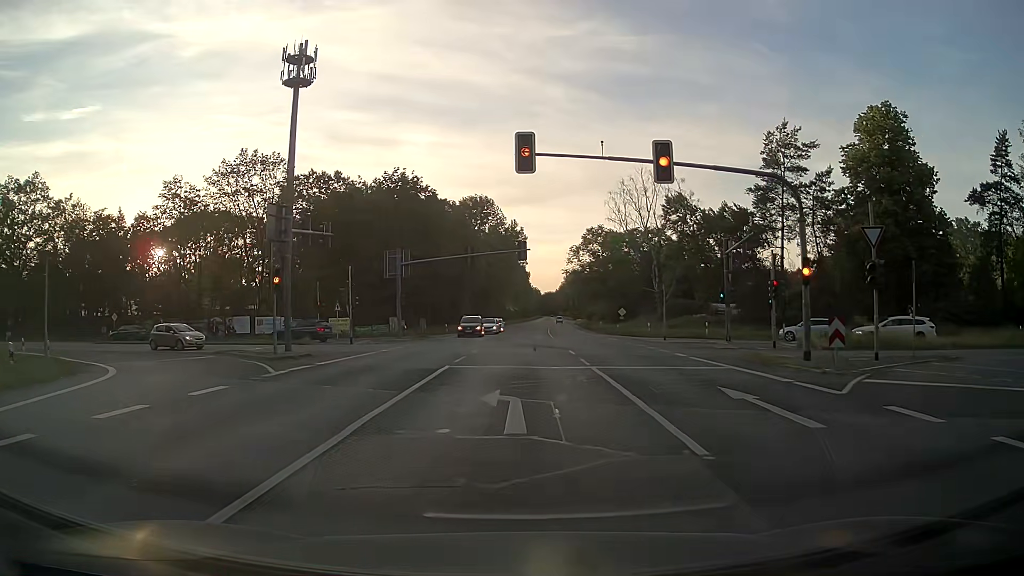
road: primary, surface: asphalt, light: Day
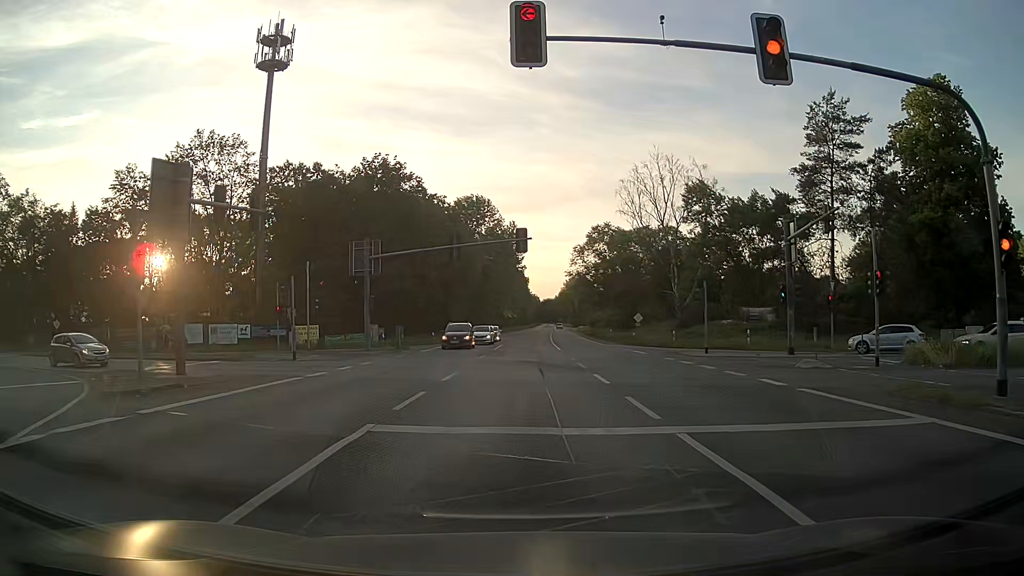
(0.0, +9.2) m; -1°
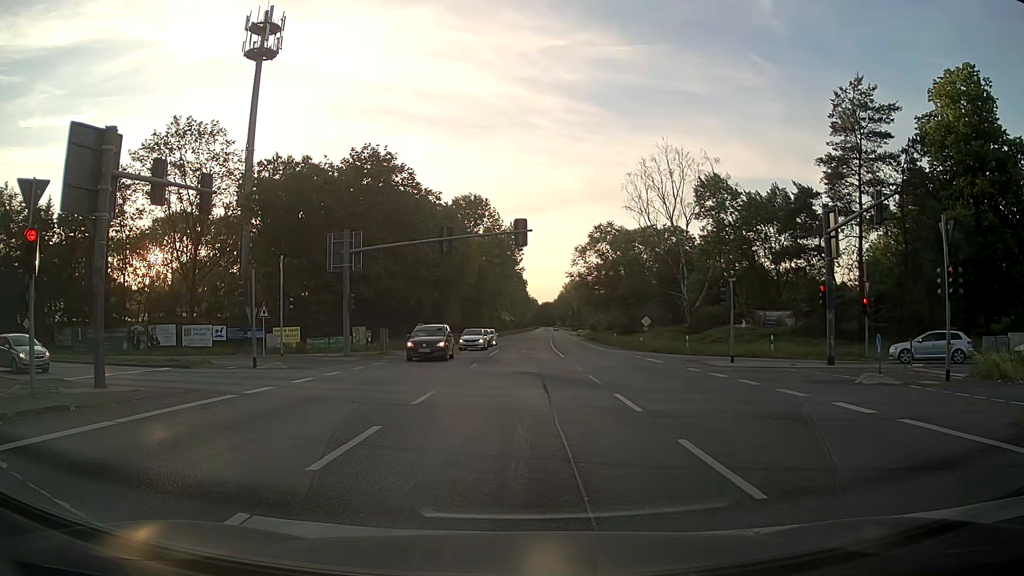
(+0.1, +4.0) m; +2°
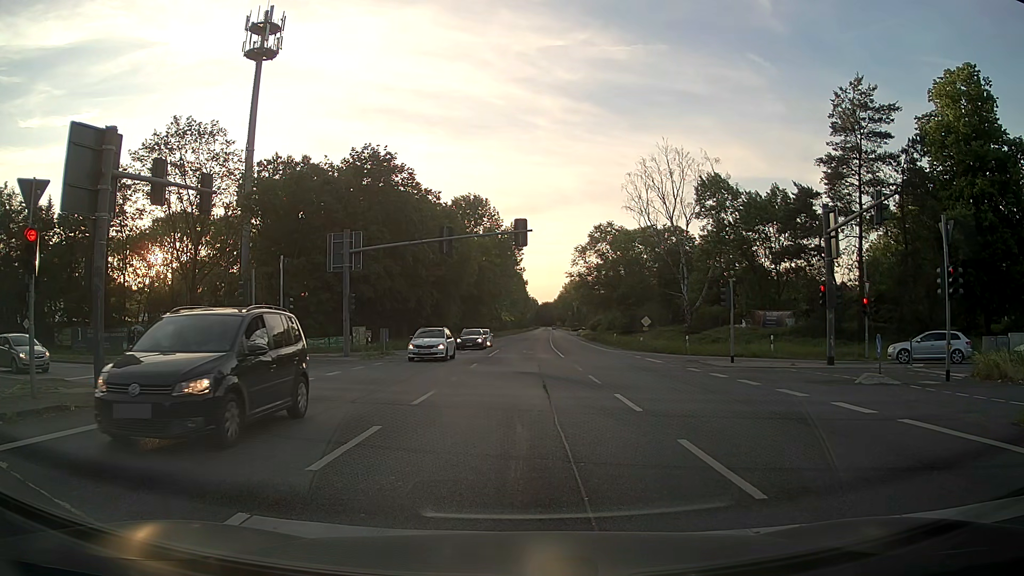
(0.0, 0.0) m; 0°
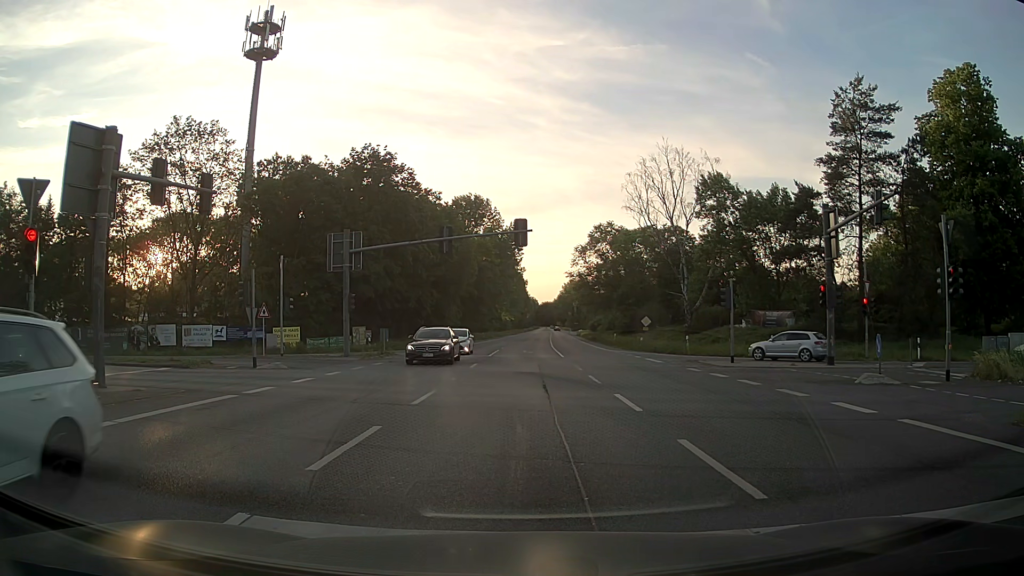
(0.0, 0.0) m; 0°
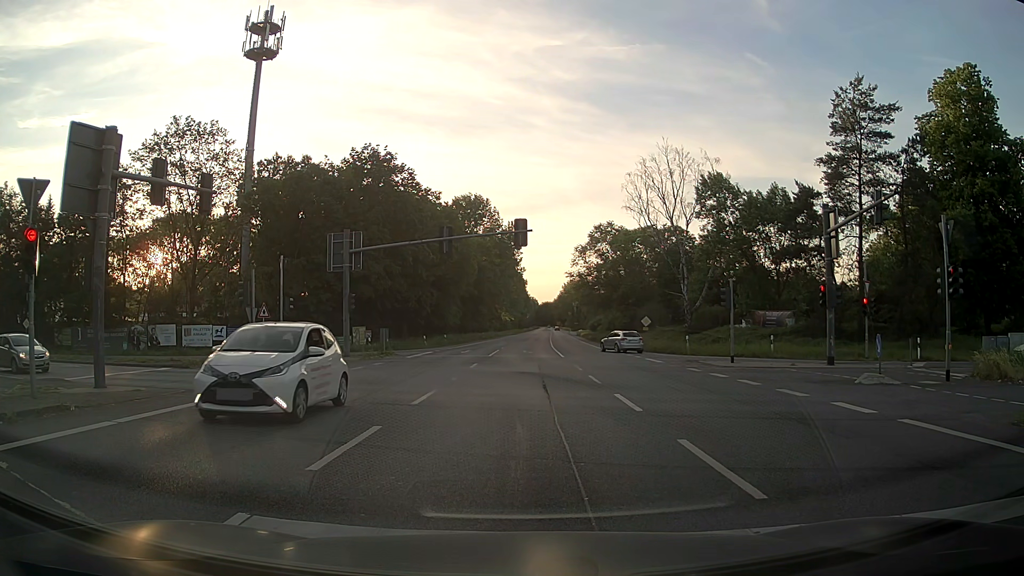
(0.0, 0.0) m; 0°
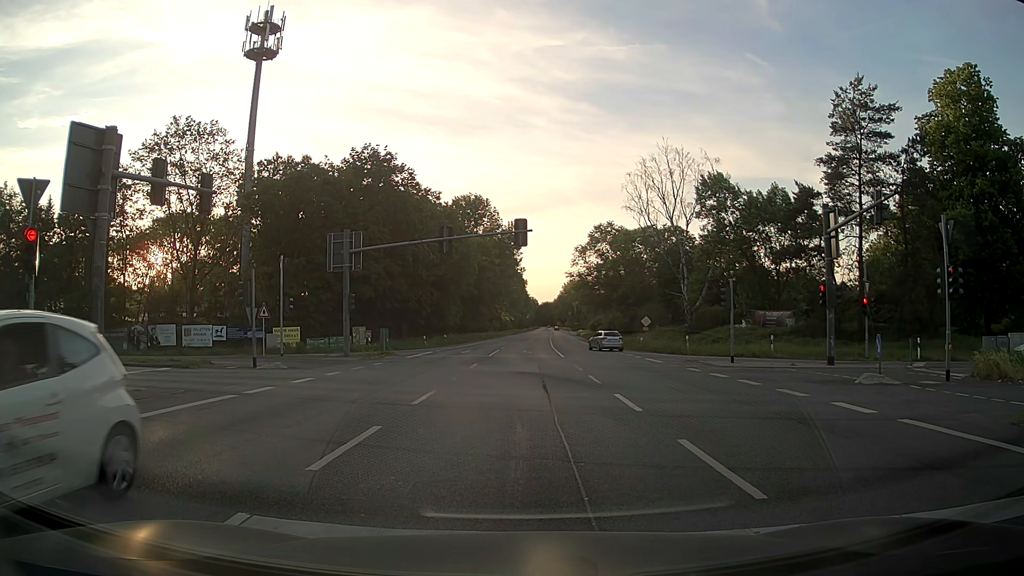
(0.0, 0.0) m; 0°
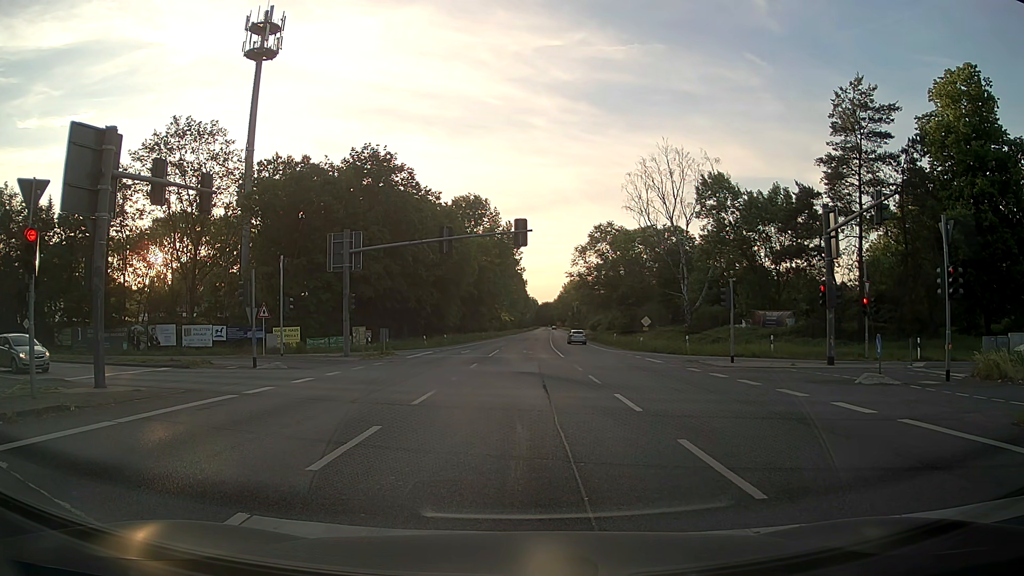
(0.0, 0.0) m; 0°
(0, +10) (-1, +20) (-7, +28) (-16, +33) (-25, +36) (-35, +38) (-45, +41) (-54, +44) (-64, +47) (-73, +50) m
